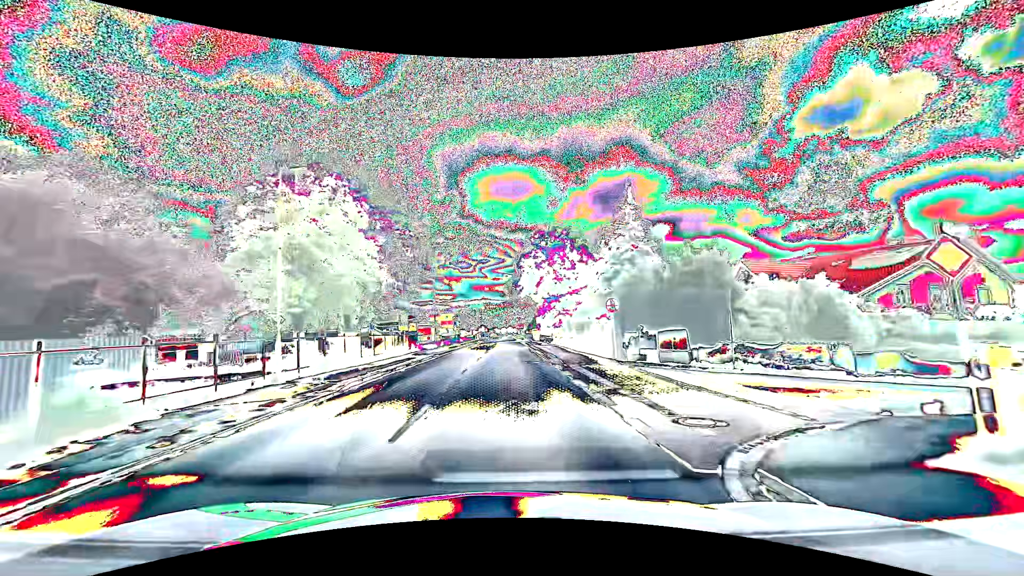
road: primary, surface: asphalt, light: Day
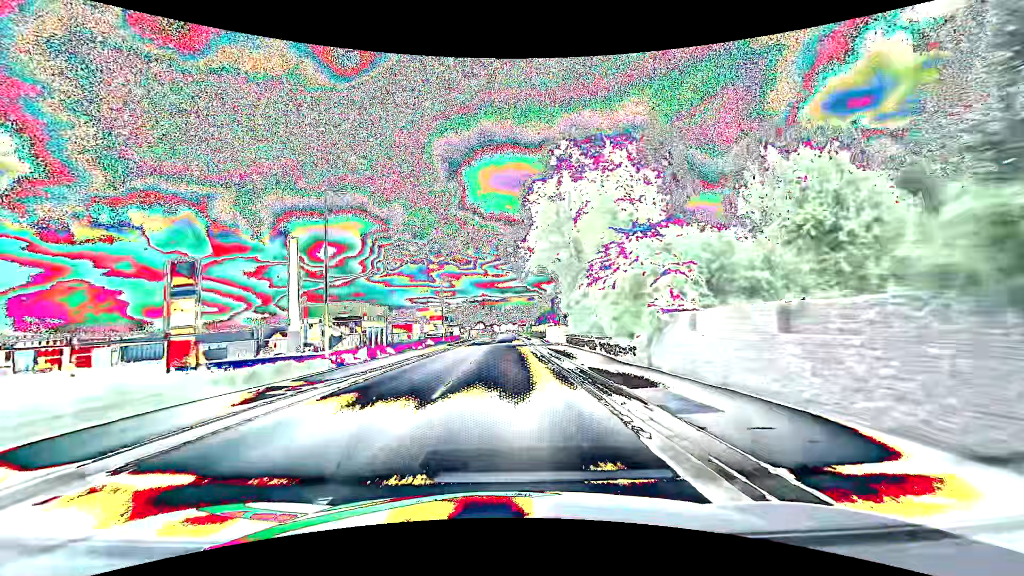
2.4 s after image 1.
(0.0, +32.0) m; 0°
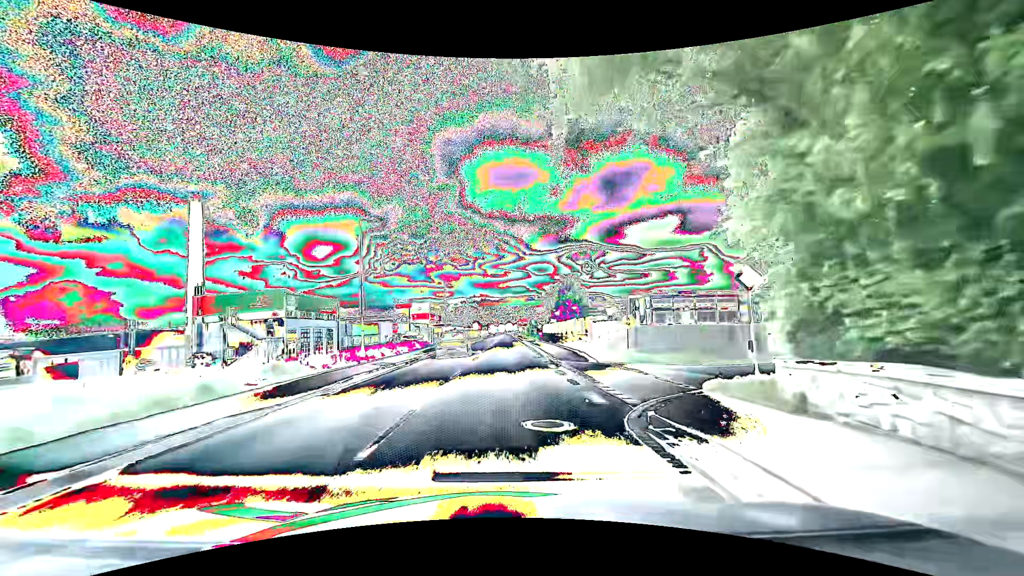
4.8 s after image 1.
(0.0, +31.9) m; 0°
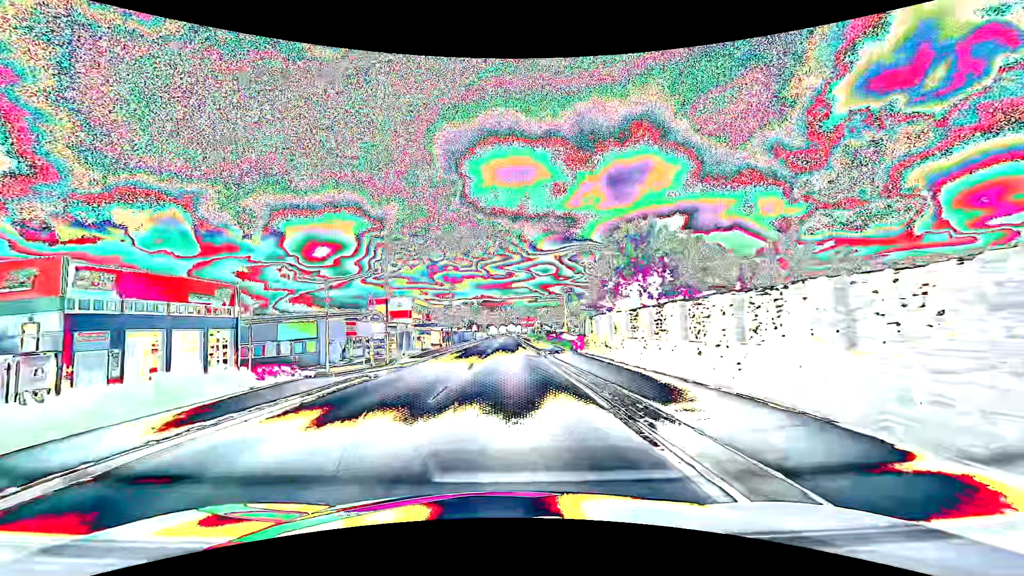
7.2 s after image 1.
(+0.1, +31.8) m; 0°
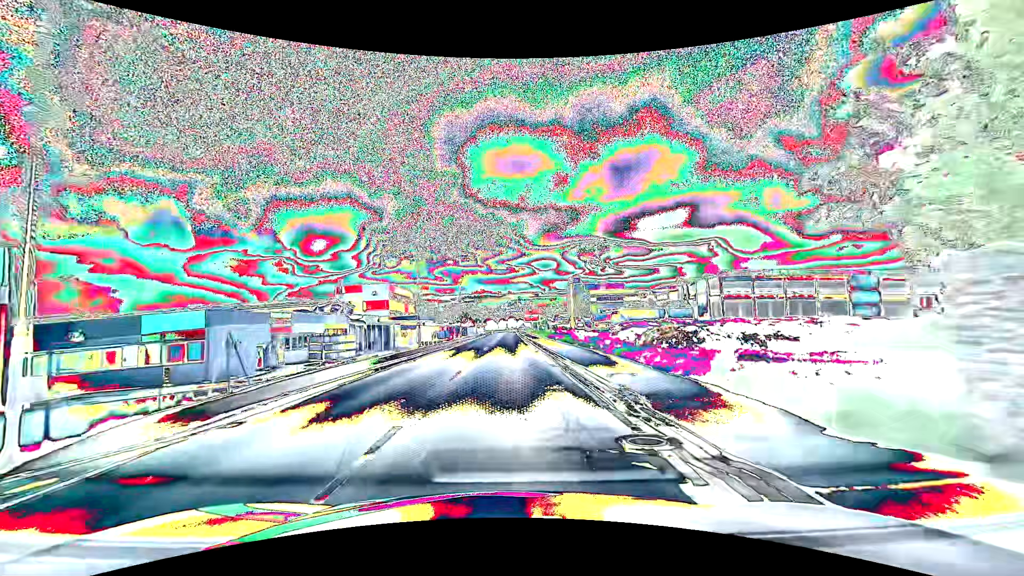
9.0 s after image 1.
(+0.1, +23.8) m; 0°
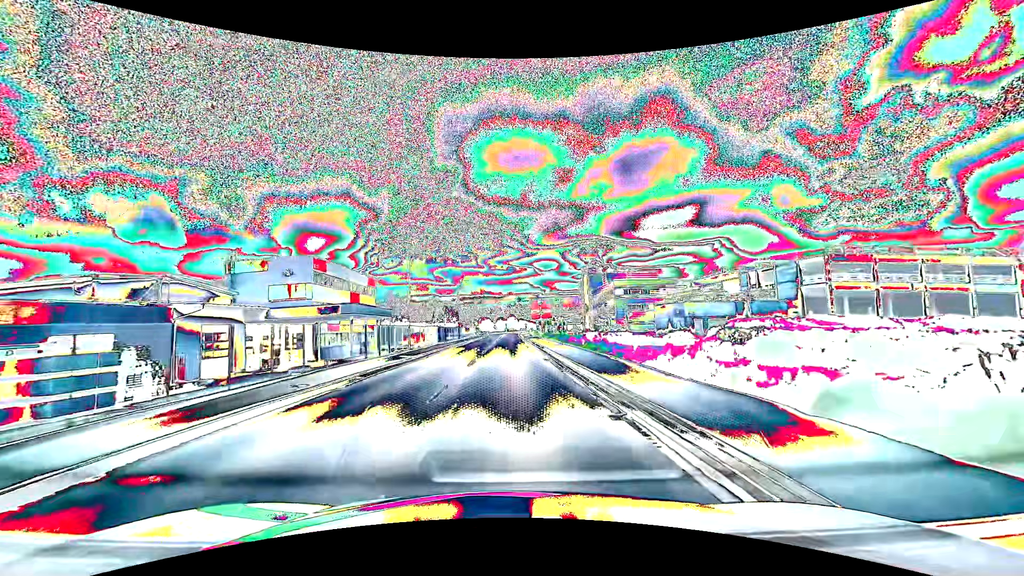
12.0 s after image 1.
(0.0, +39.8) m; 0°
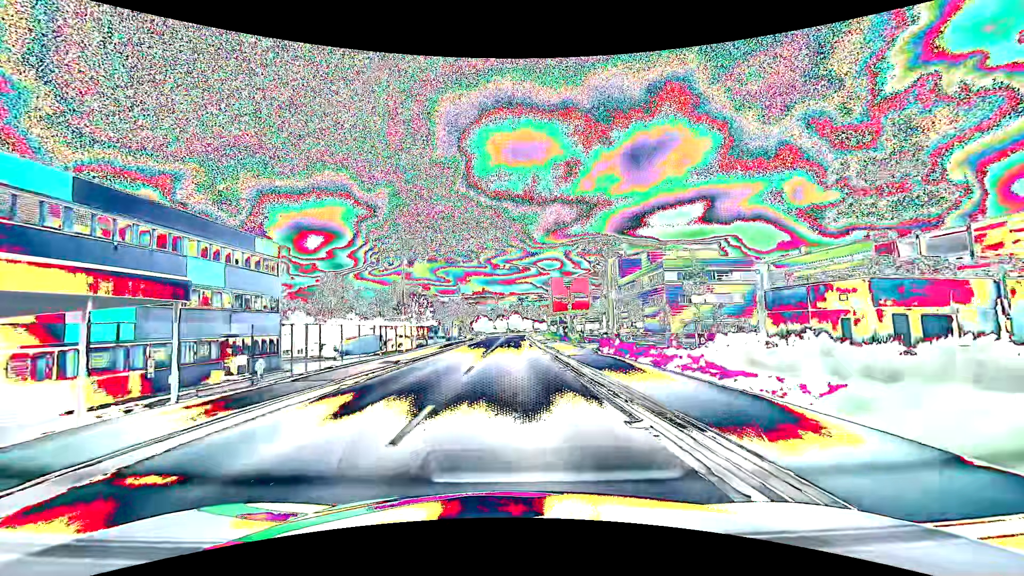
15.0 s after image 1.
(-0.1, +39.6) m; 0°
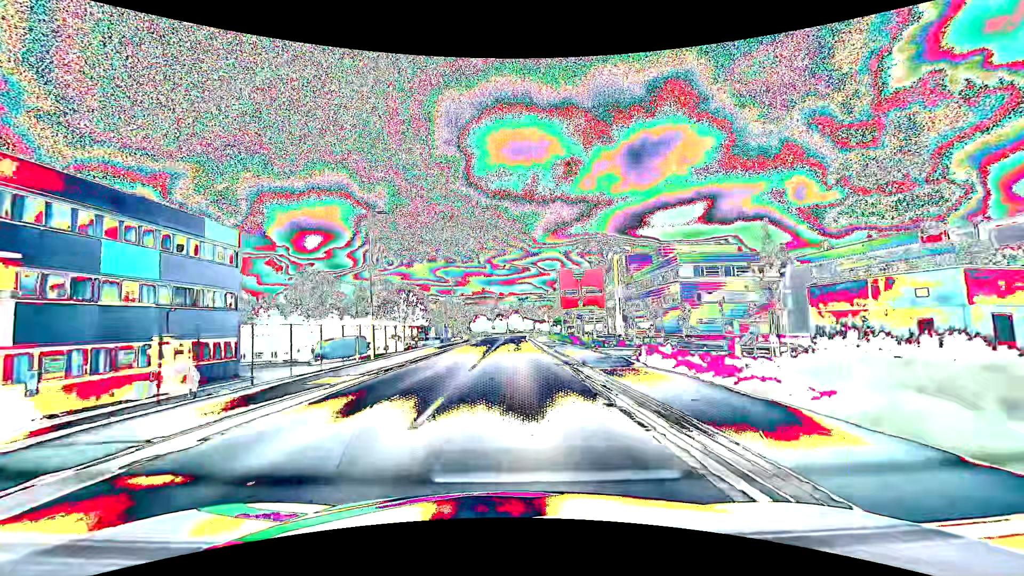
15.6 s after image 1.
(0.0, +7.9) m; 0°
(0, +10) (0, +20) (0, +30) (0, +40) (0, +50) (+1, +60) (+1, +70) (+1, +80) (+1, +90) (+1, +100) m
